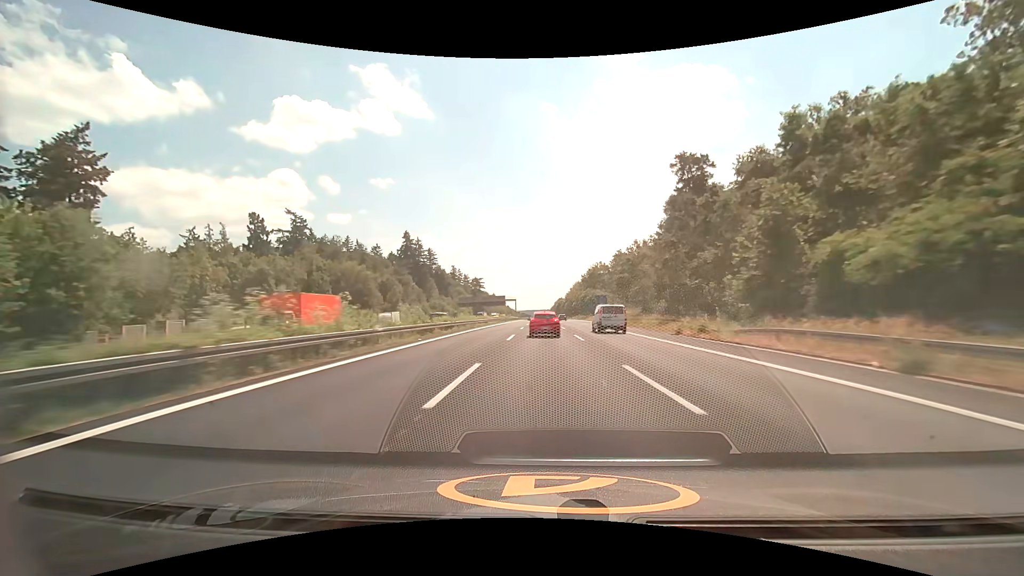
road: motorway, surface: asphalt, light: Day
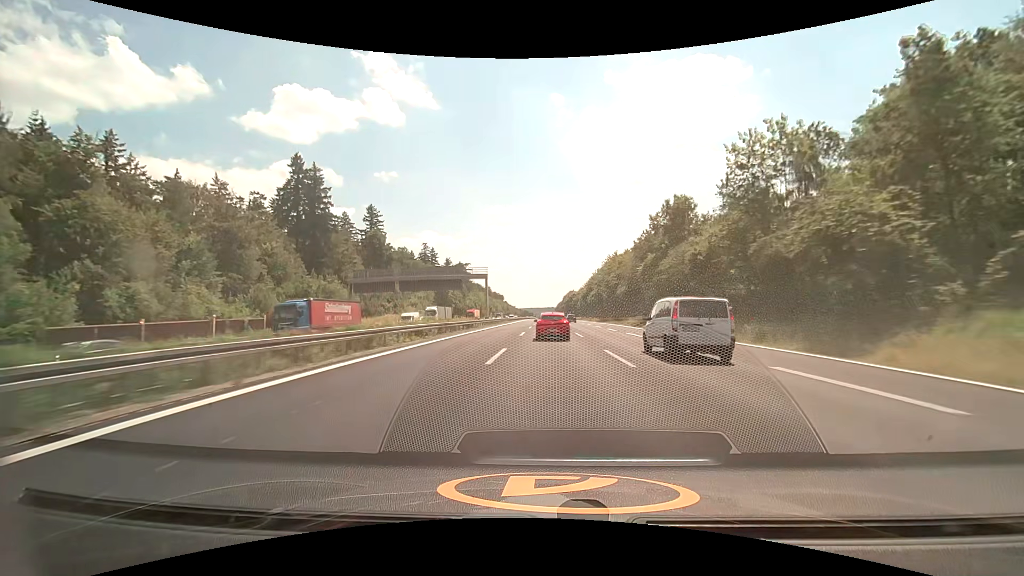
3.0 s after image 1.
(-0.5, +101.5) m; 0°
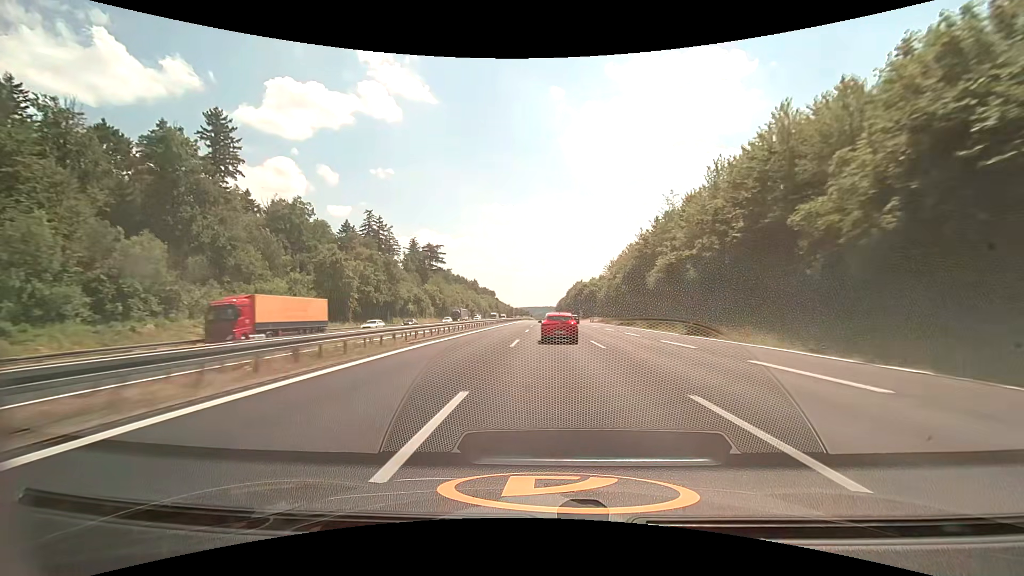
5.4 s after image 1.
(+0.3, +82.2) m; 0°
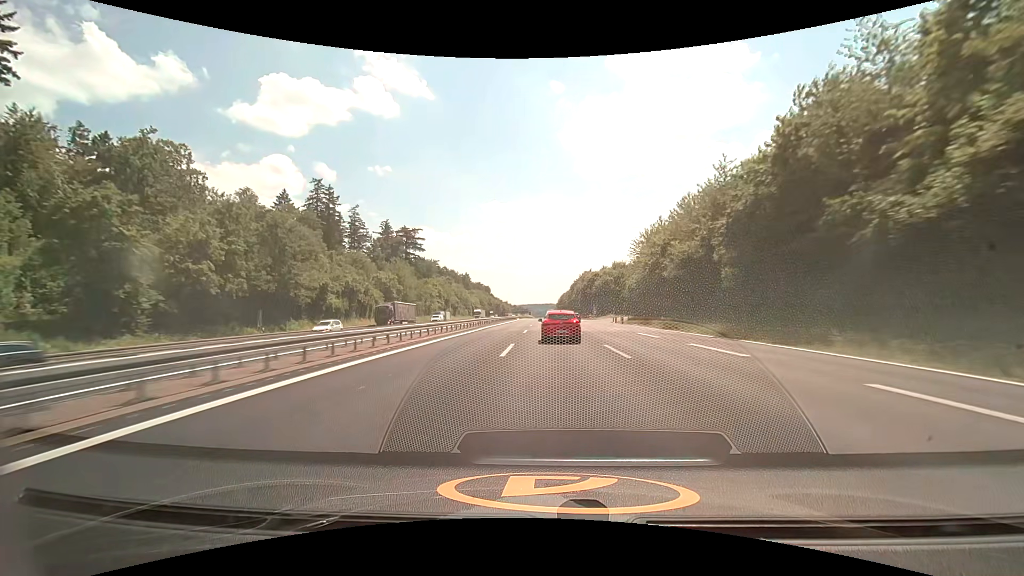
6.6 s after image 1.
(-0.1, +41.1) m; 0°
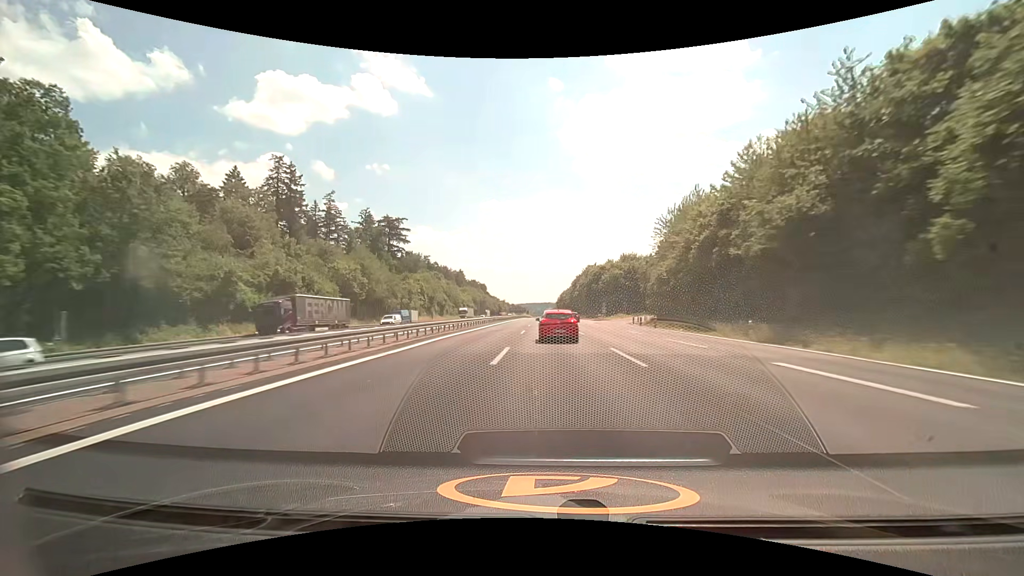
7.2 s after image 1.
(0.0, +20.3) m; 0°
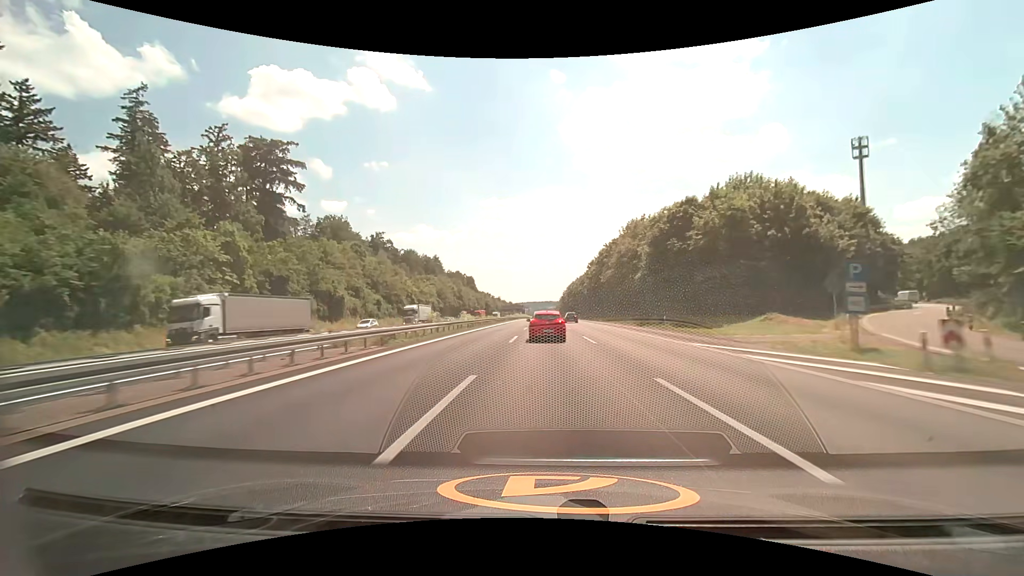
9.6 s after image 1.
(+0.2, +79.5) m; 0°
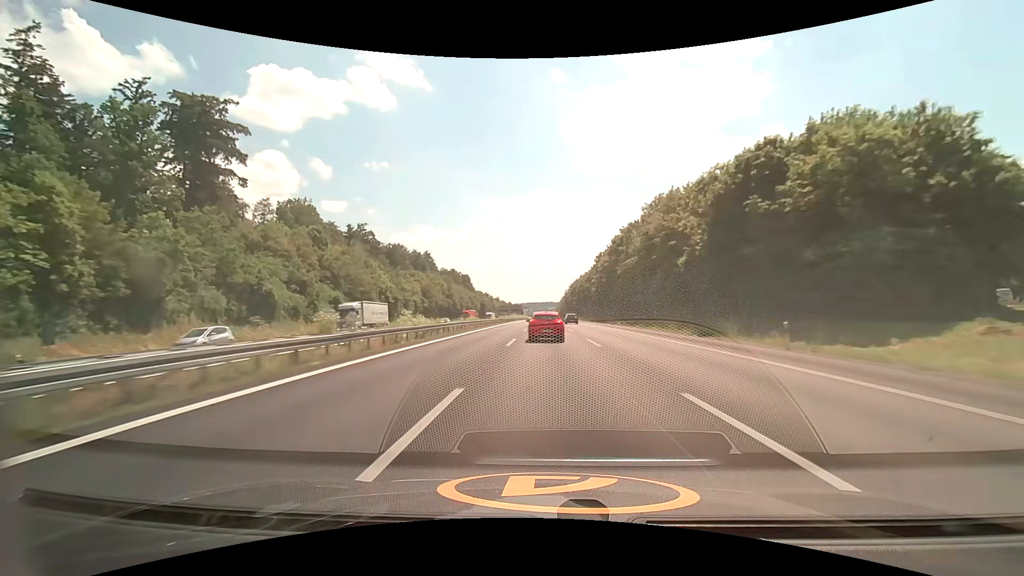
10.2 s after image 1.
(0.0, +19.8) m; 0°
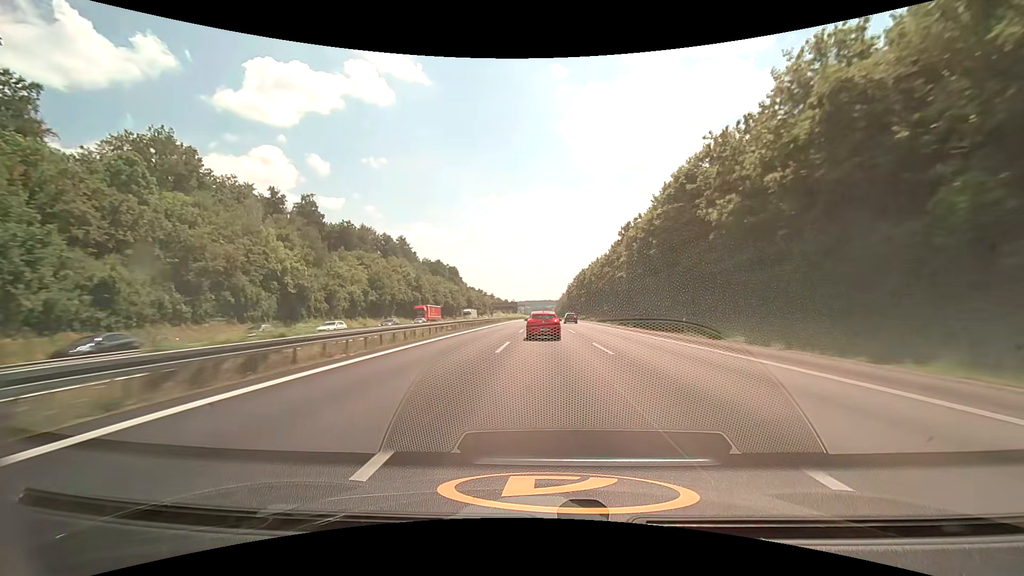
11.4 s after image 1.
(0.0, +39.7) m; 0°
(0, +10) (0, +20) (0, +30) (0, +40) (0, +50) (0, +60) (0, +70) (0, +80) (0, +90) (0, +100) m
